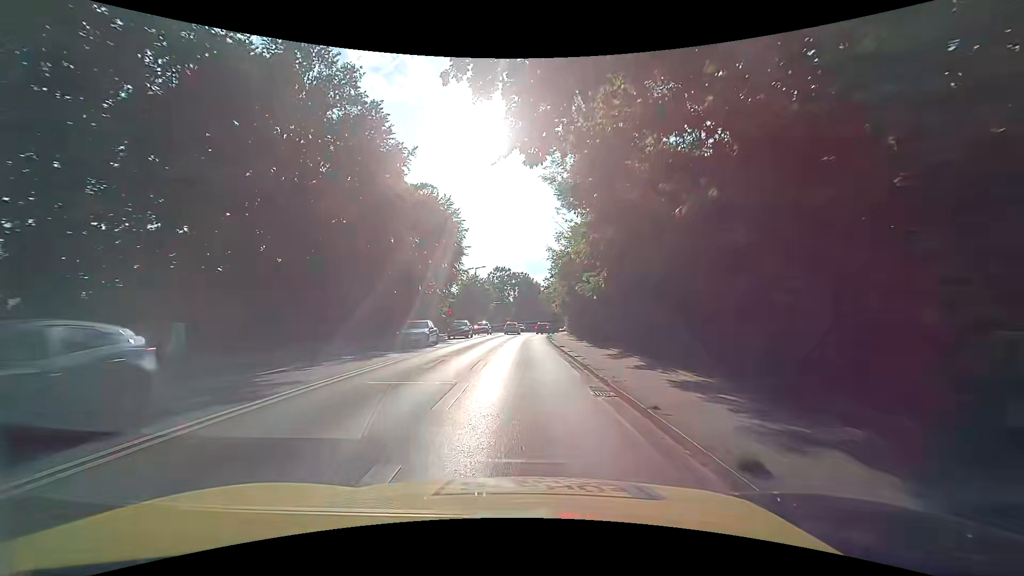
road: secondary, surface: asphalt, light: Day
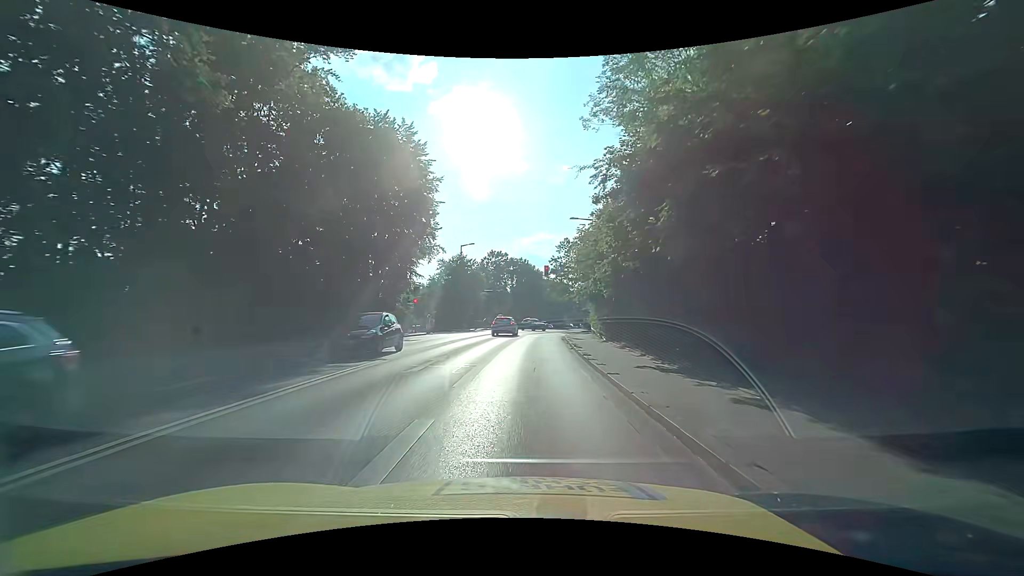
(0.0, +22.3) m; +1°
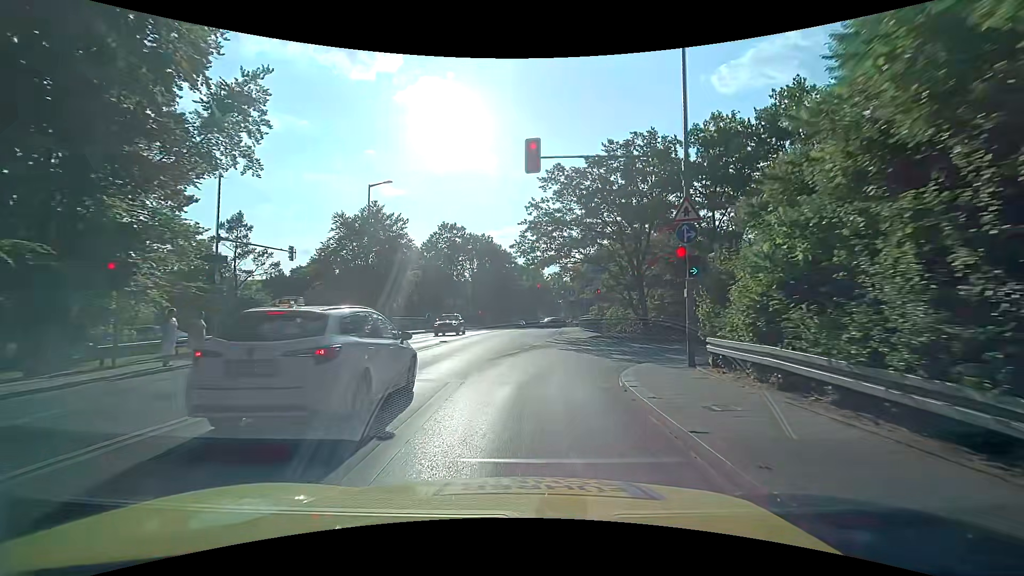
(+0.5, +31.8) m; +3°
(0, +10) (+3, +19) (+11, +25) (+21, +27) (+31, +26) (+41, +24) (+50, +23) (+60, +21) (+70, +19) (+80, +18) m
